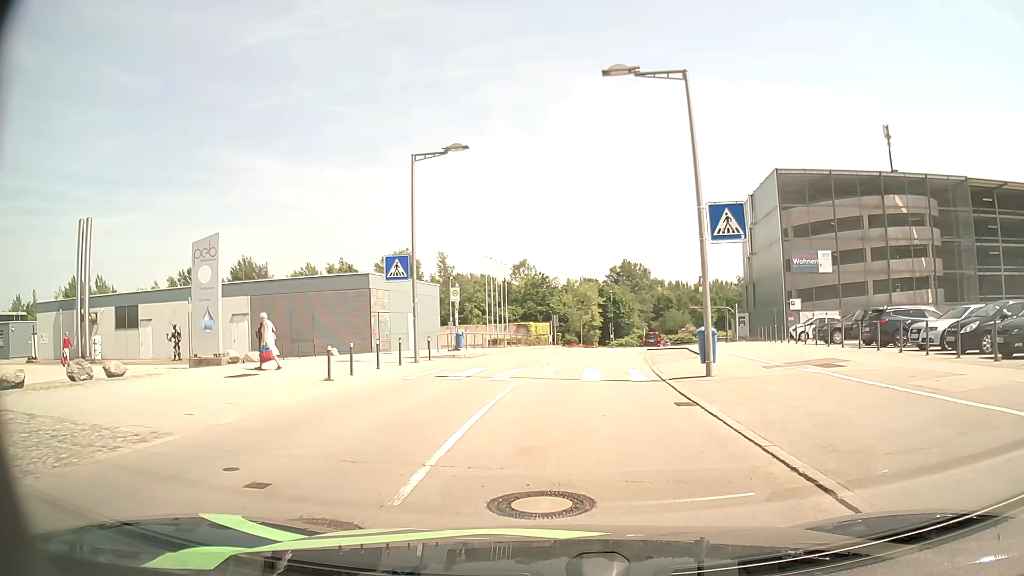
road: residential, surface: asphalt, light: Day
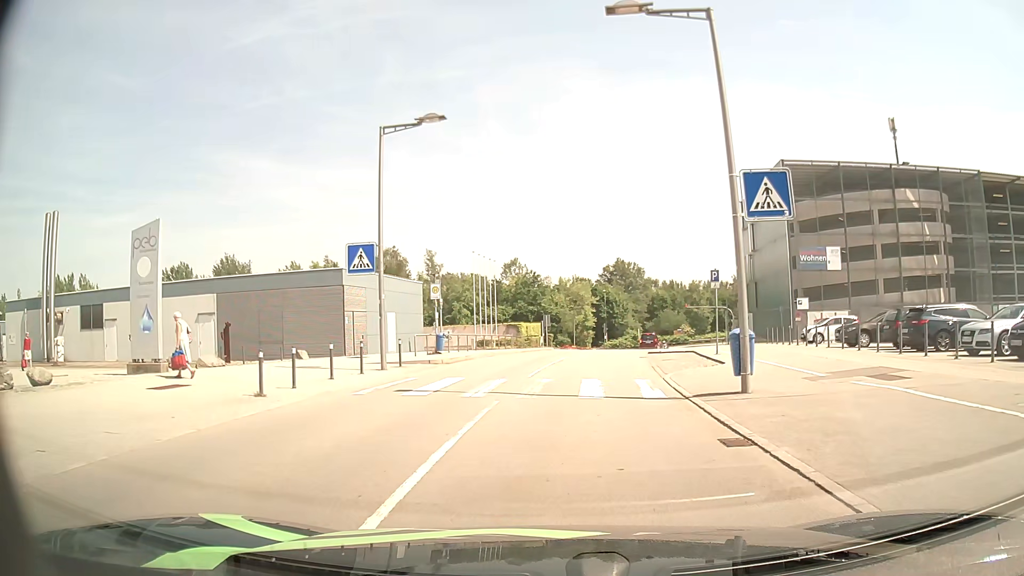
(0.0, +3.5) m; 0°
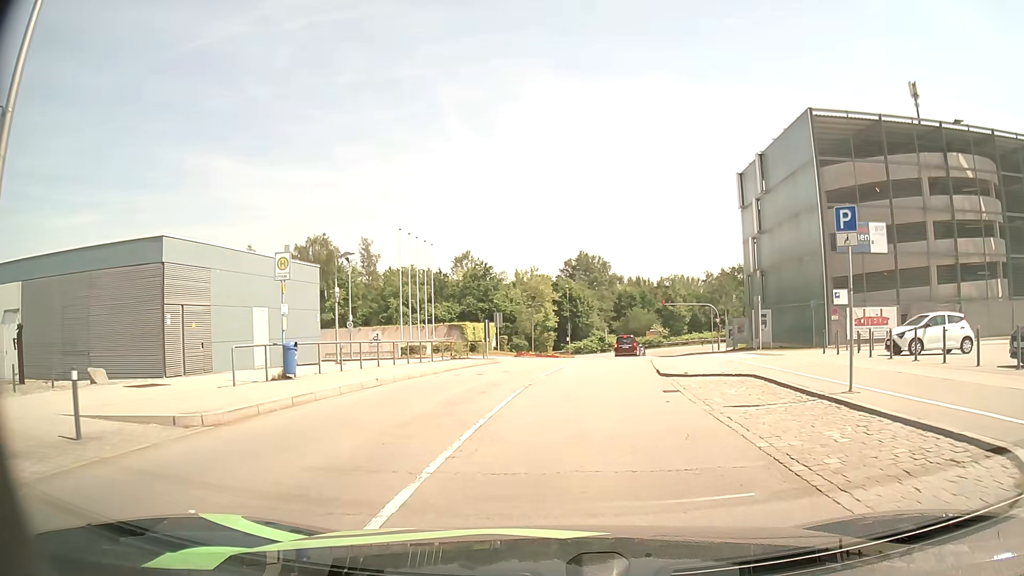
(+0.4, +13.9) m; +4°
